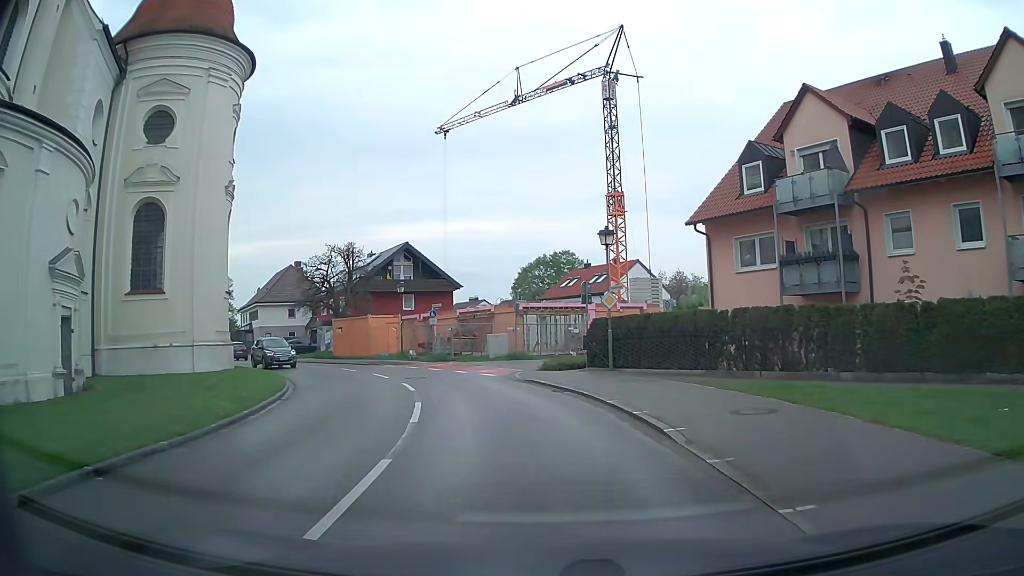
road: tertiary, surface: asphalt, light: Day
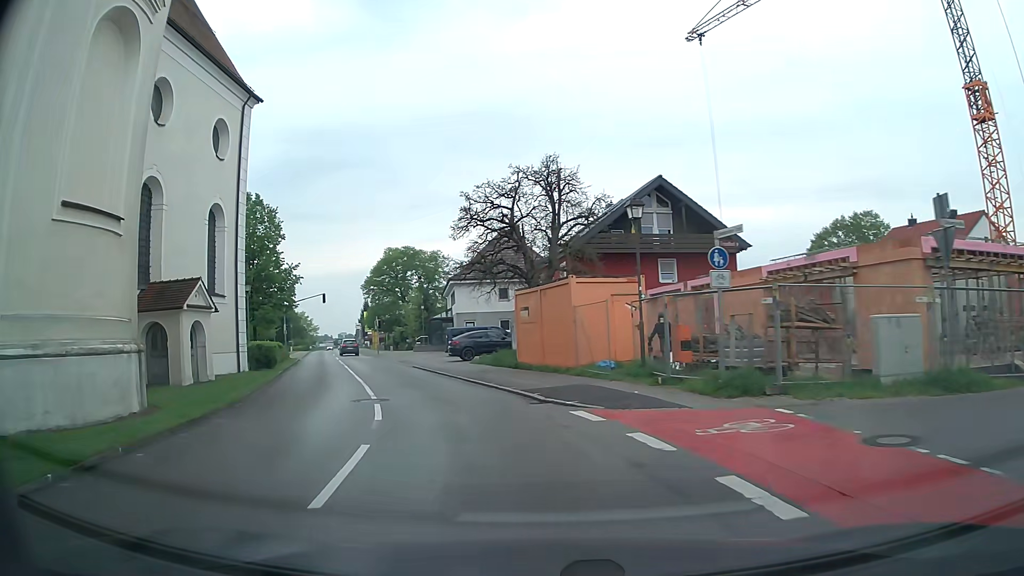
(-3.1, +24.2) m; -21°
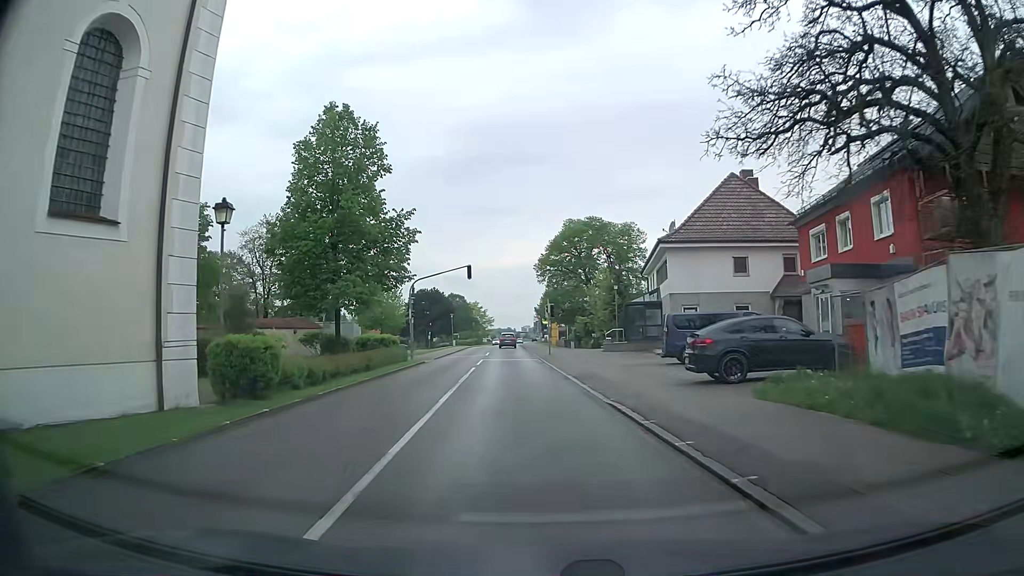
(-3.9, +20.5) m; -16°
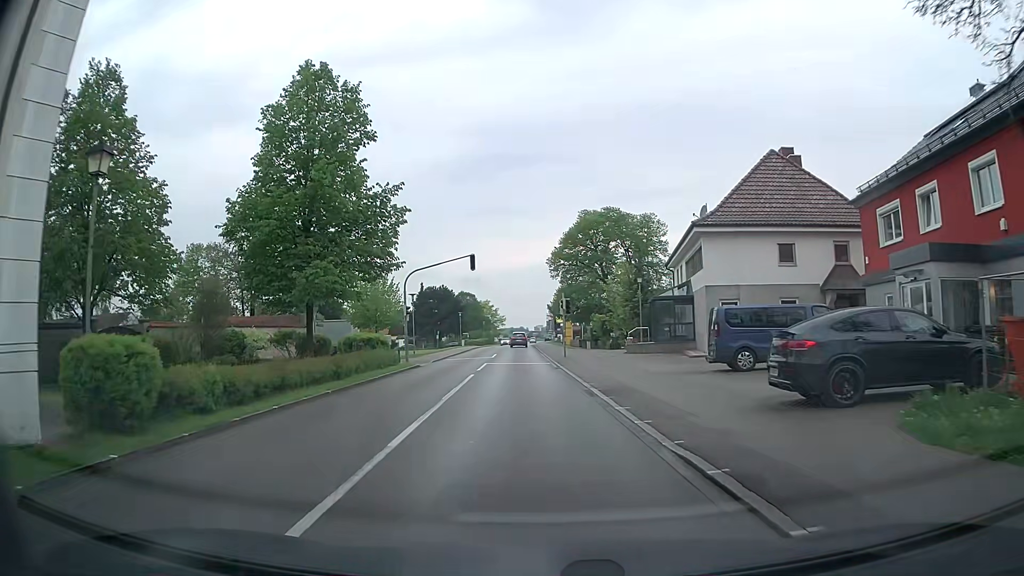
(0.0, +5.7) m; -1°
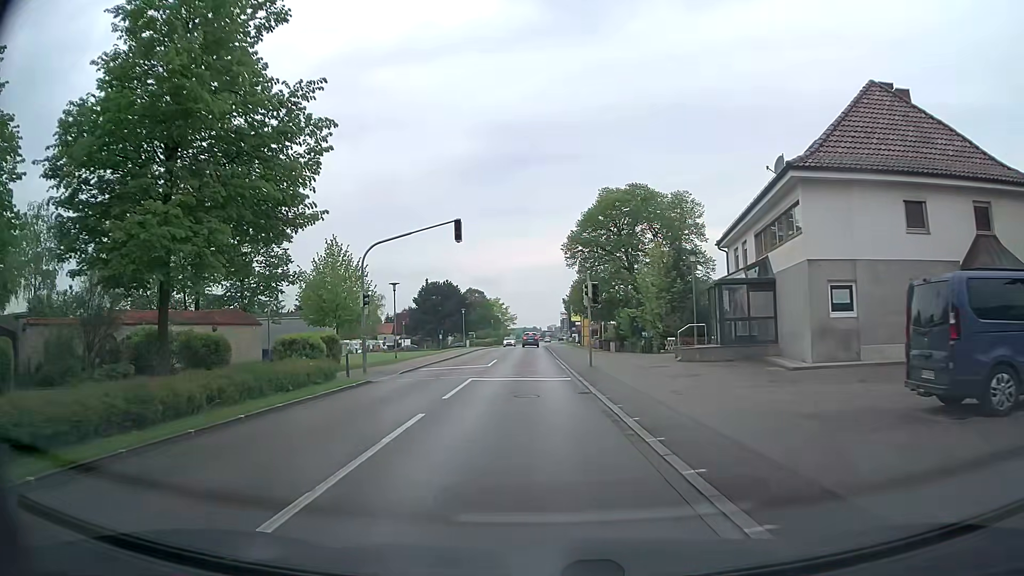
(-0.1, +11.7) m; -1°
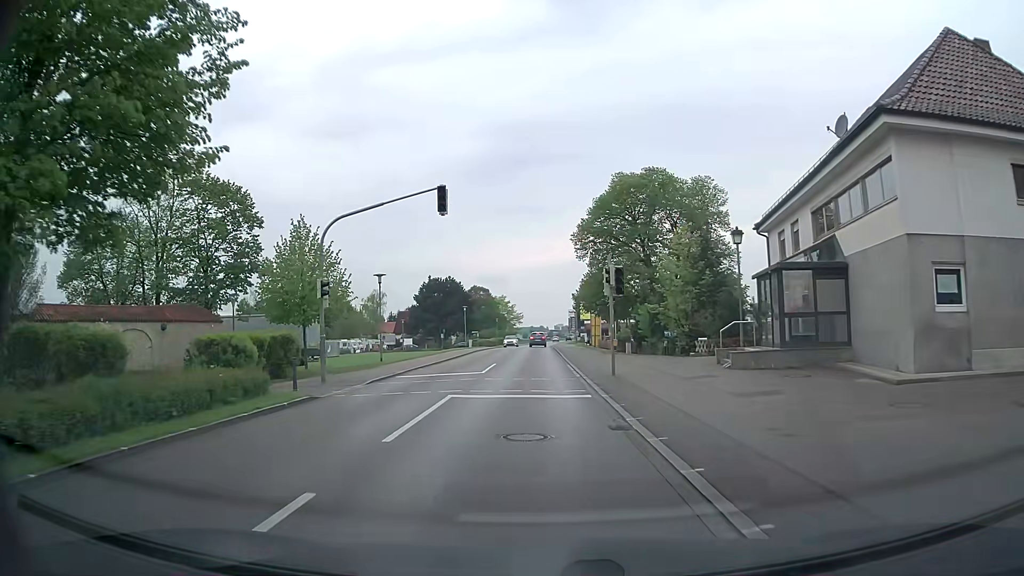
(-0.1, +6.1) m; -1°
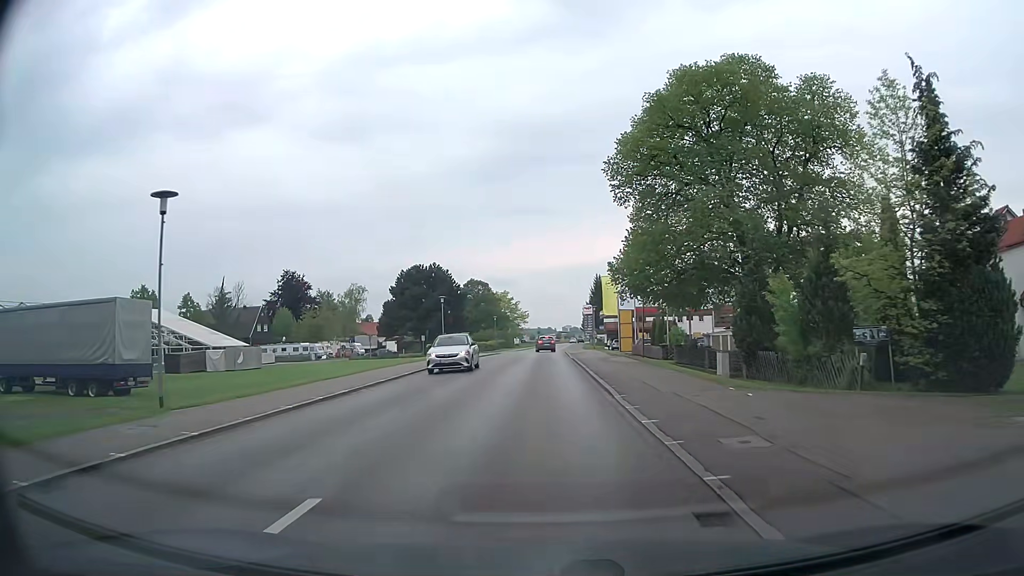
(-0.1, +24.7) m; -1°
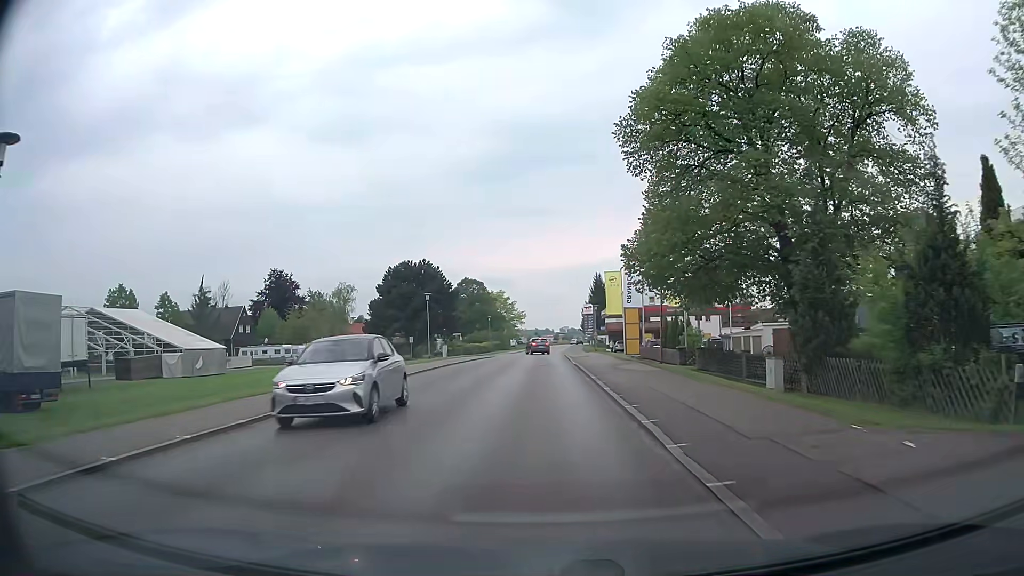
(+0.1, +6.3) m; +1°
(0, +10) (0, +20) (0, +30) (0, +40) (0, +50) (0, +60) (+1, +70) (+1, +80) (+1, +90) (+2, +100) m
